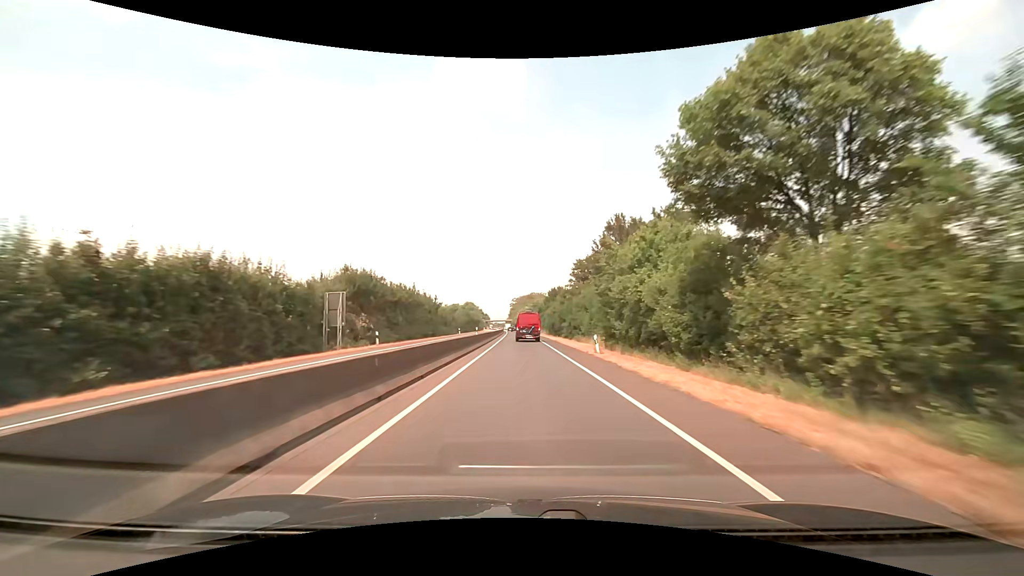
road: trunk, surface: asphalt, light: Day
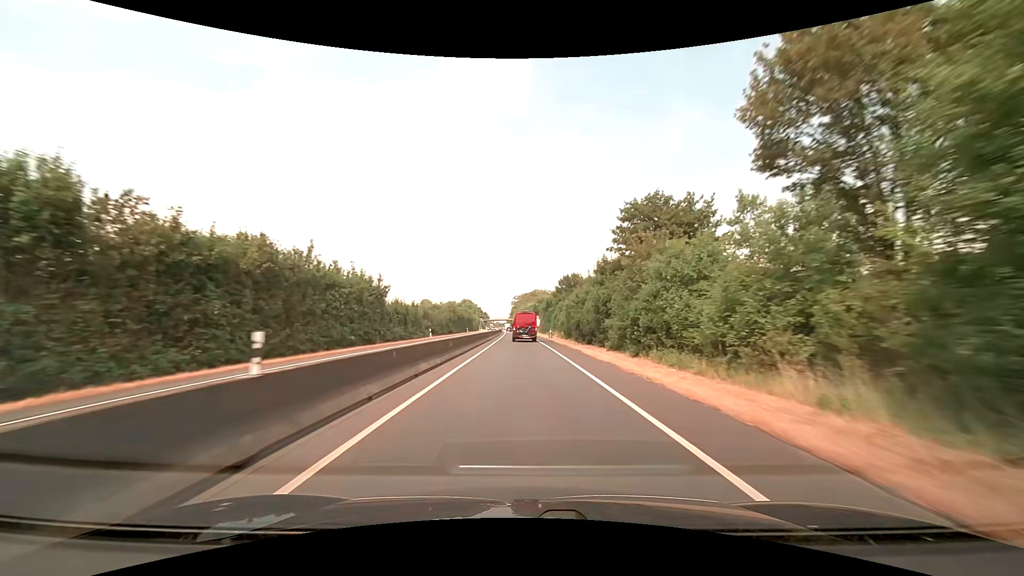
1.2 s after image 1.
(-0.1, +28.3) m; 0°
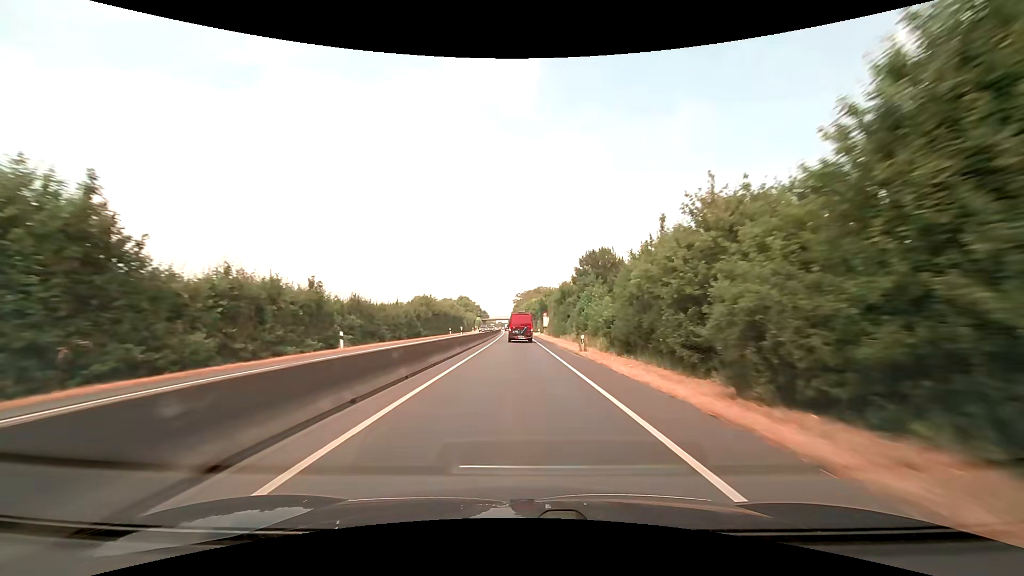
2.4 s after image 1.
(-0.1, +28.5) m; 0°
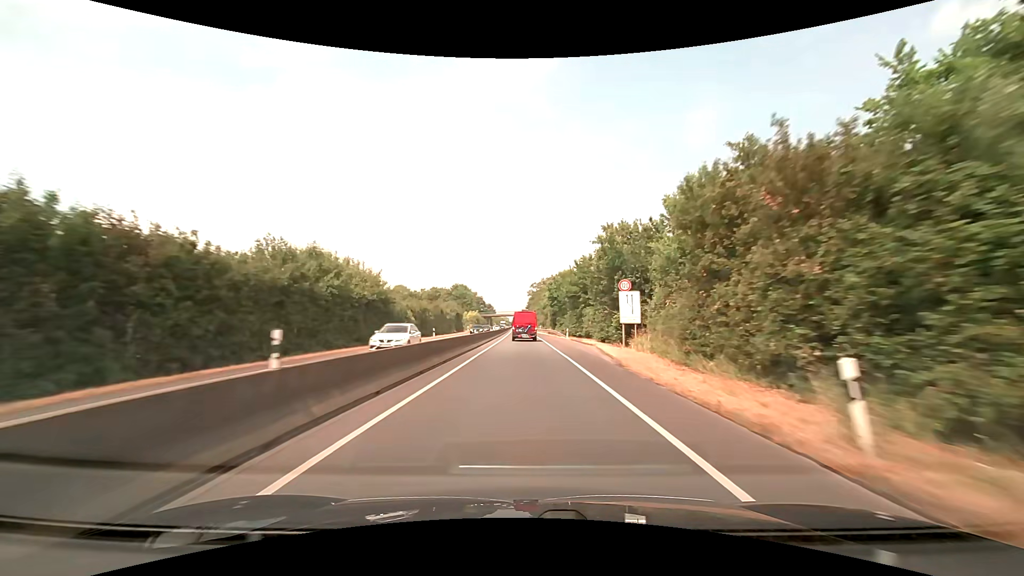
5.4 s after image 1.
(-1.0, +71.5) m; -2°
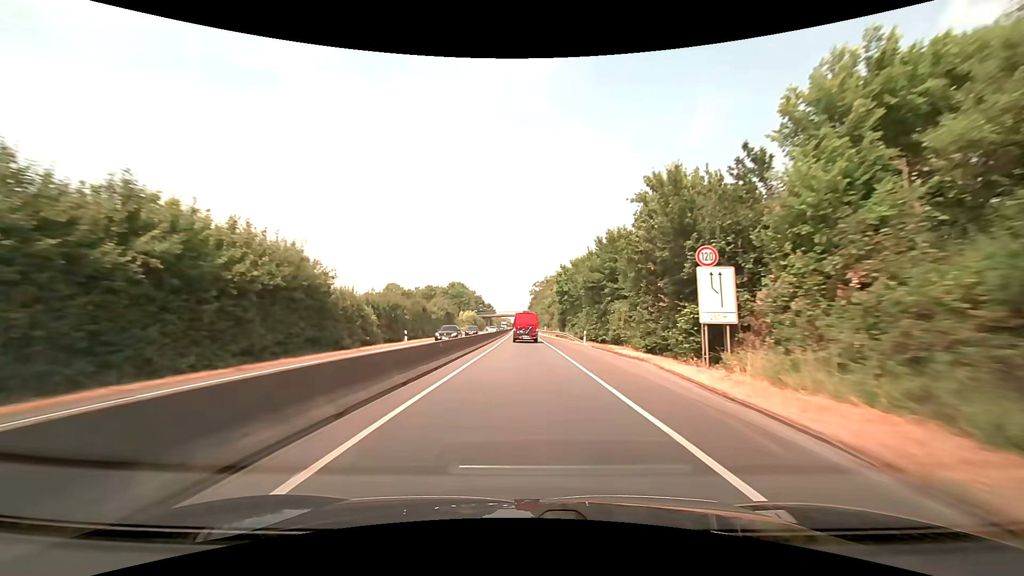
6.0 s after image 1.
(0.0, +14.3) m; 0°
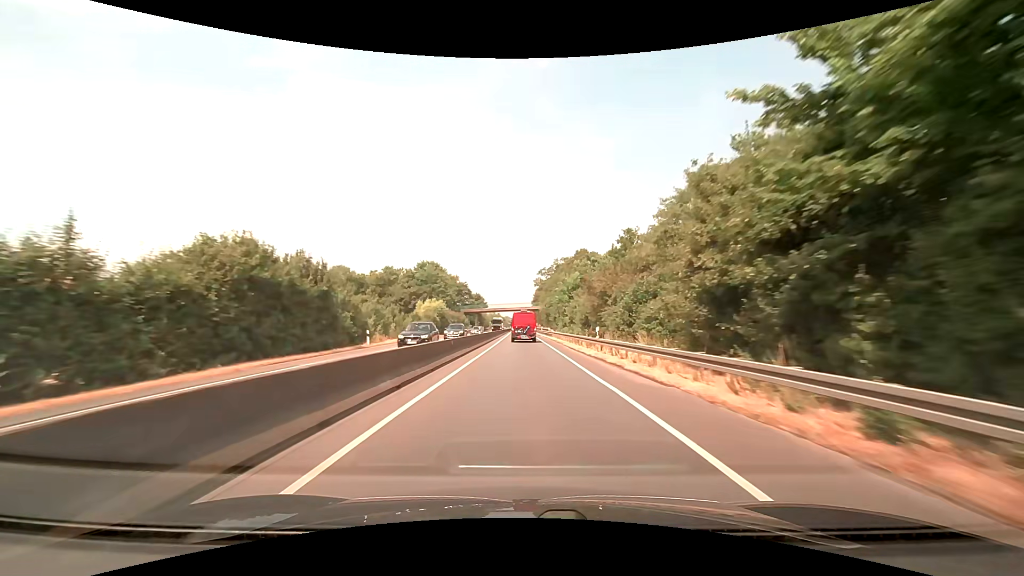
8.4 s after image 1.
(-0.4, +57.0) m; -1°
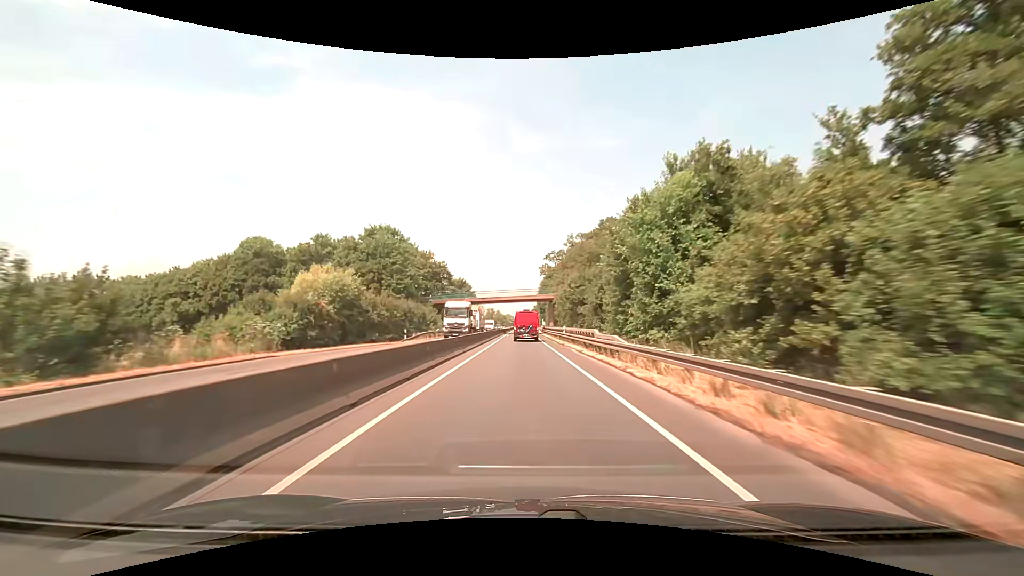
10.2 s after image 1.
(-0.1, +42.6) m; 0°
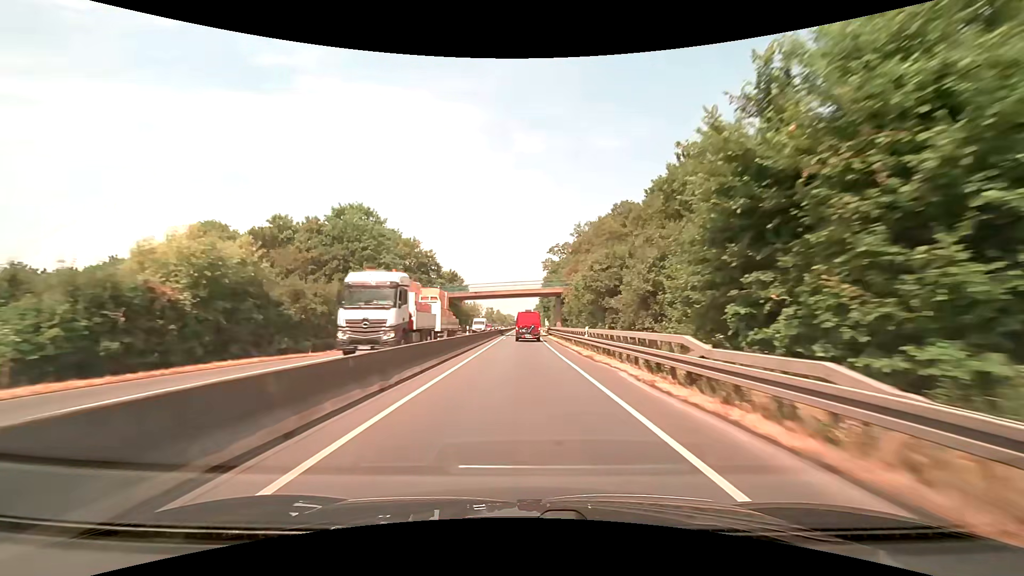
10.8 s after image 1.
(-0.1, +14.2) m; 0°
(0, +10) (0, +20) (0, +30) (0, +40) (0, +50) (0, +60) (0, +70) (0, +80) (0, +90) (0, +100) m
